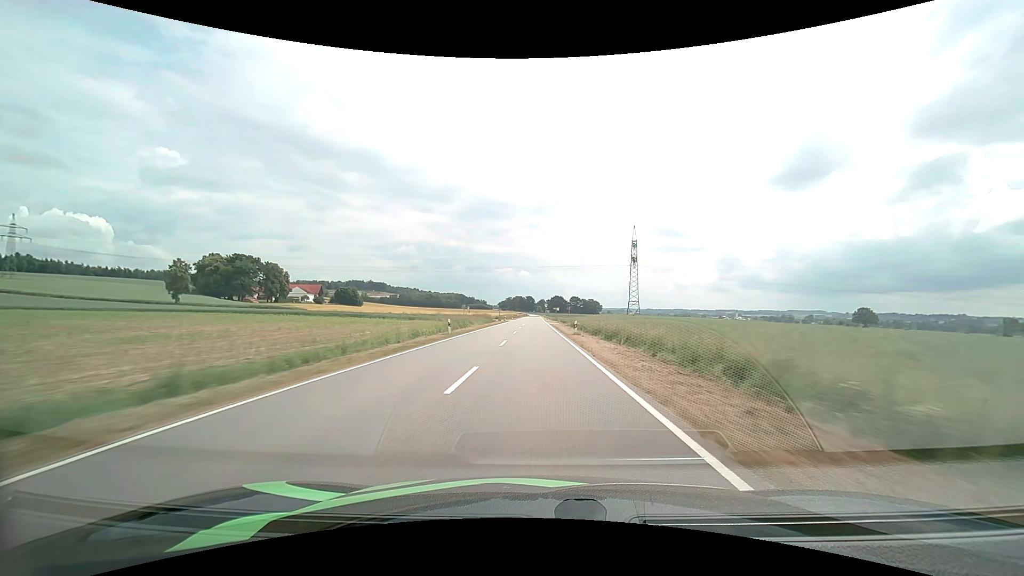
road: tertiary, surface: asphalt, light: Day
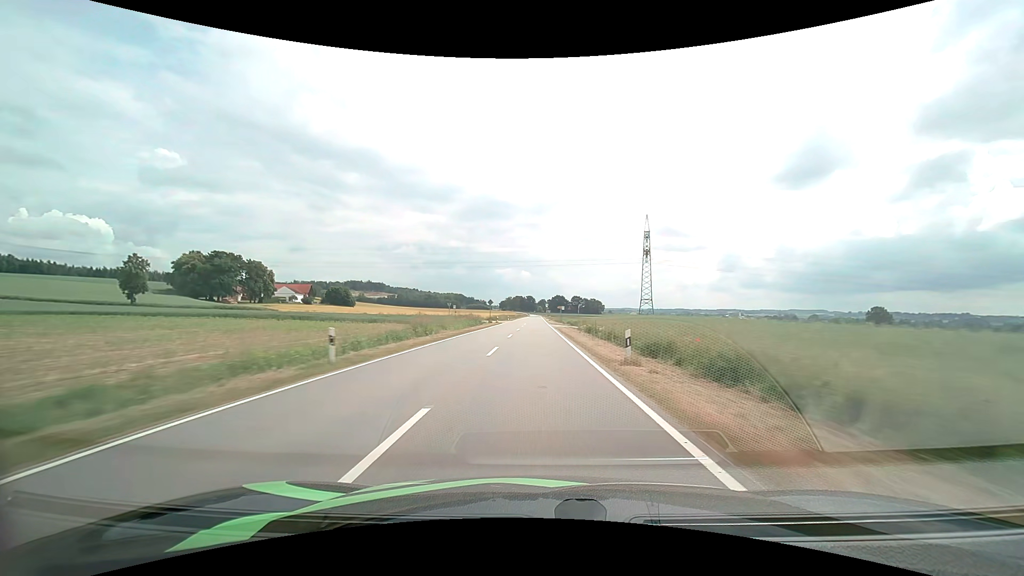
(0.0, +17.7) m; 0°
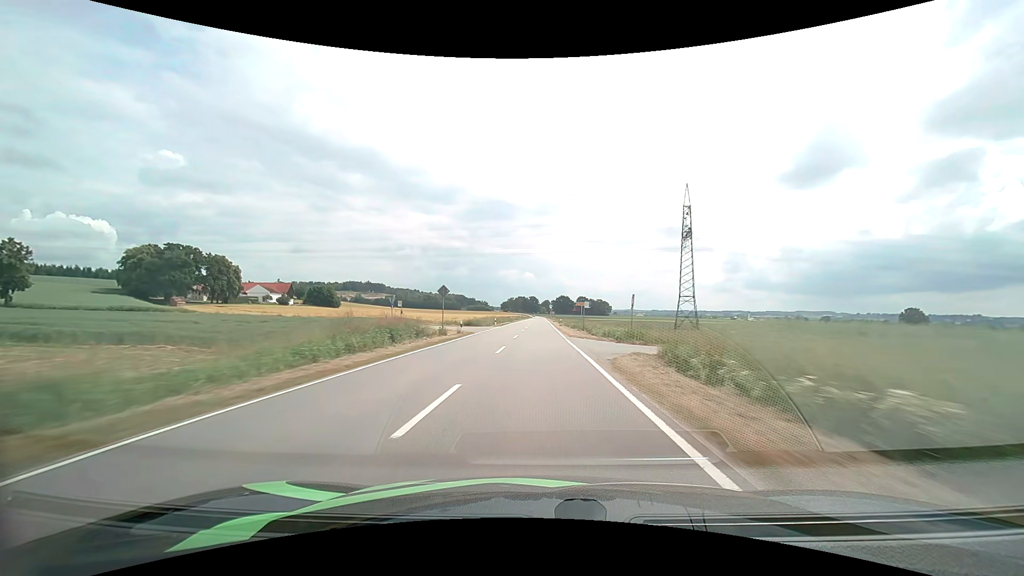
(-0.1, +35.1) m; 0°
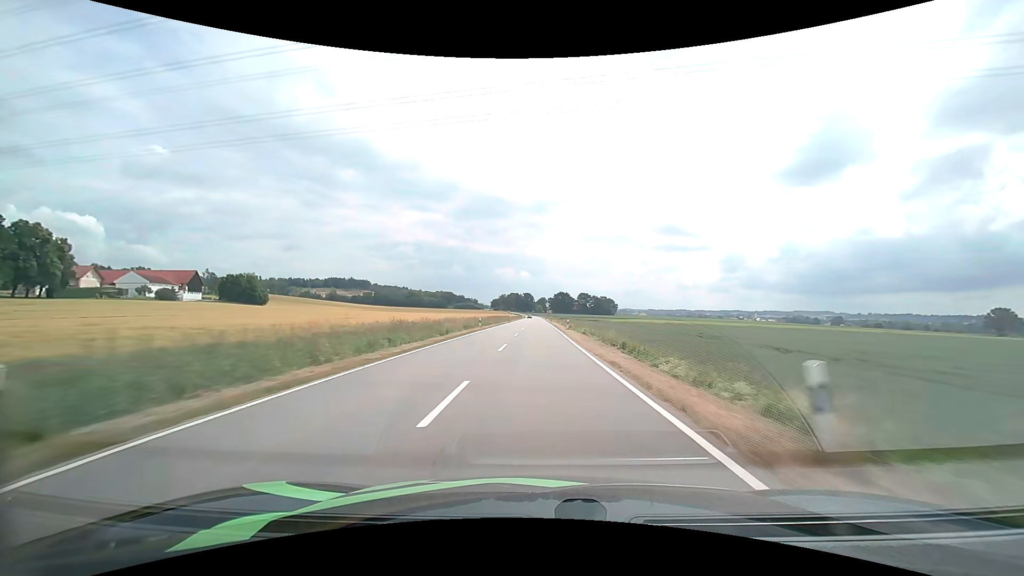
(+0.2, +86.4) m; 0°
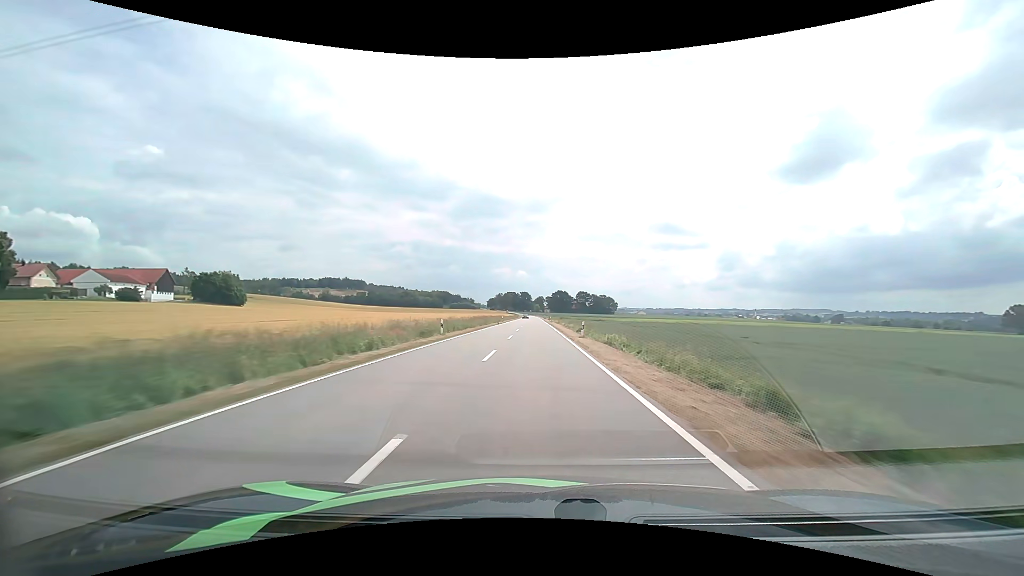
(+0.1, +16.9) m; 0°
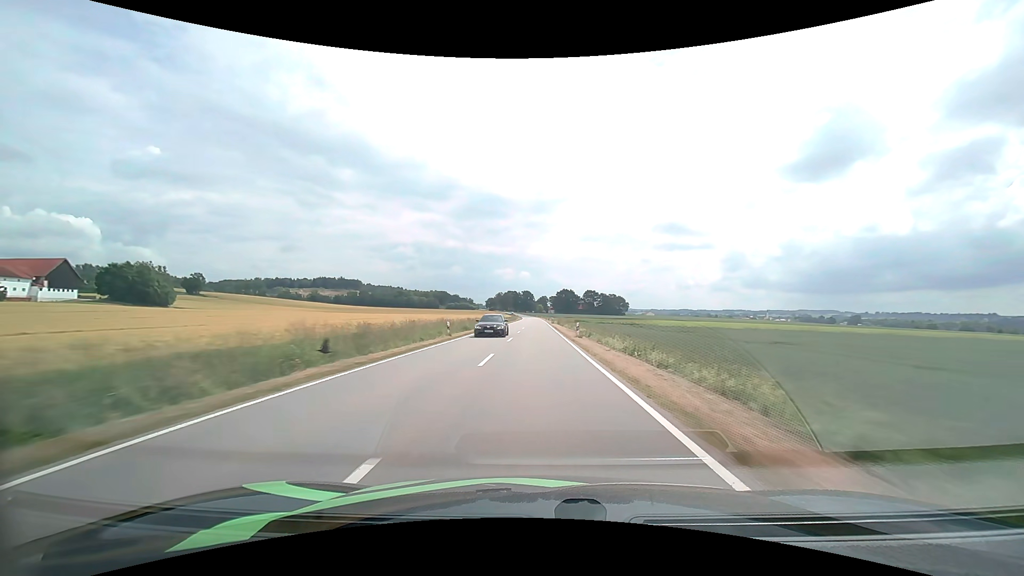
(-0.3, +50.7) m; 0°
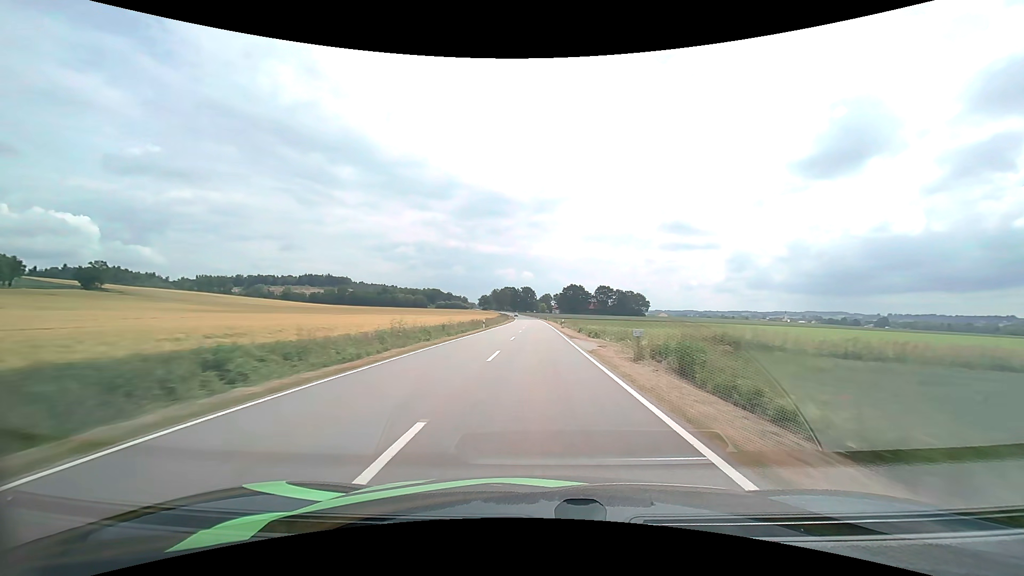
(-0.2, +85.3) m; 0°
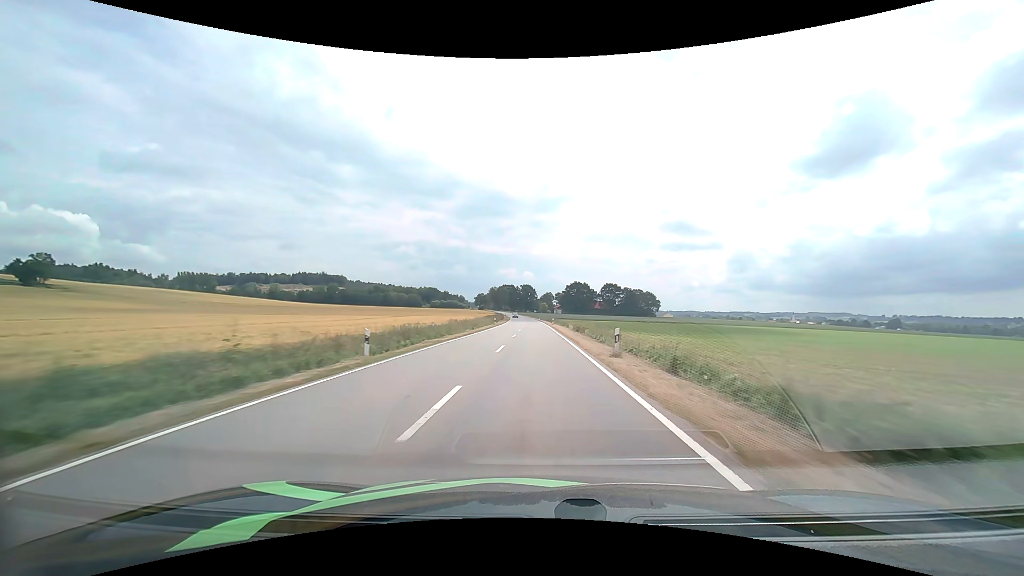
(0.0, +34.0) m; 0°
(0, +10) (0, +20) (0, +30) (0, +40) (0, +50) (0, +60) (0, +70) (-1, +80) (-1, +90) (-1, +100) m
